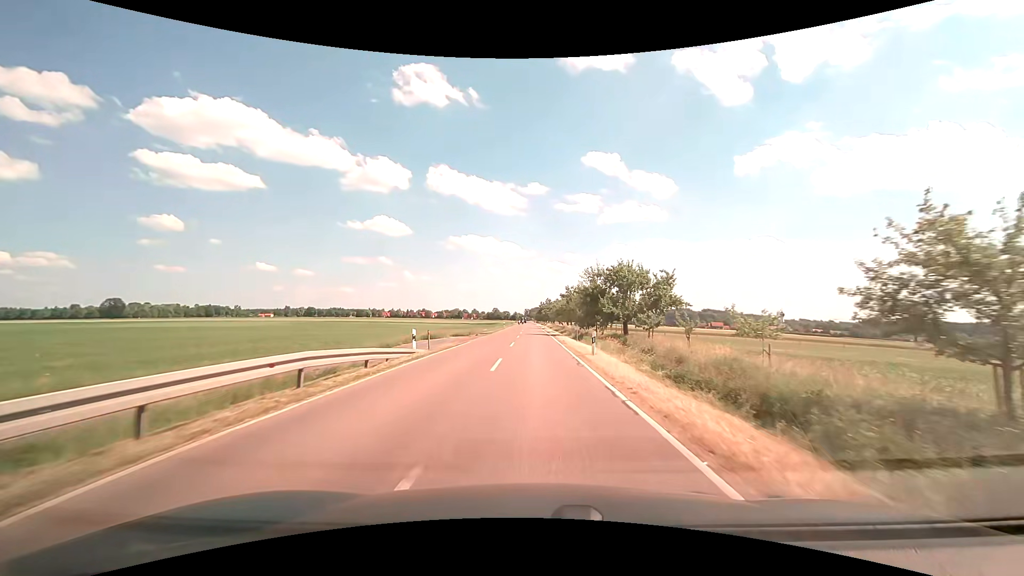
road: tertiary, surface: asphalt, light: Day
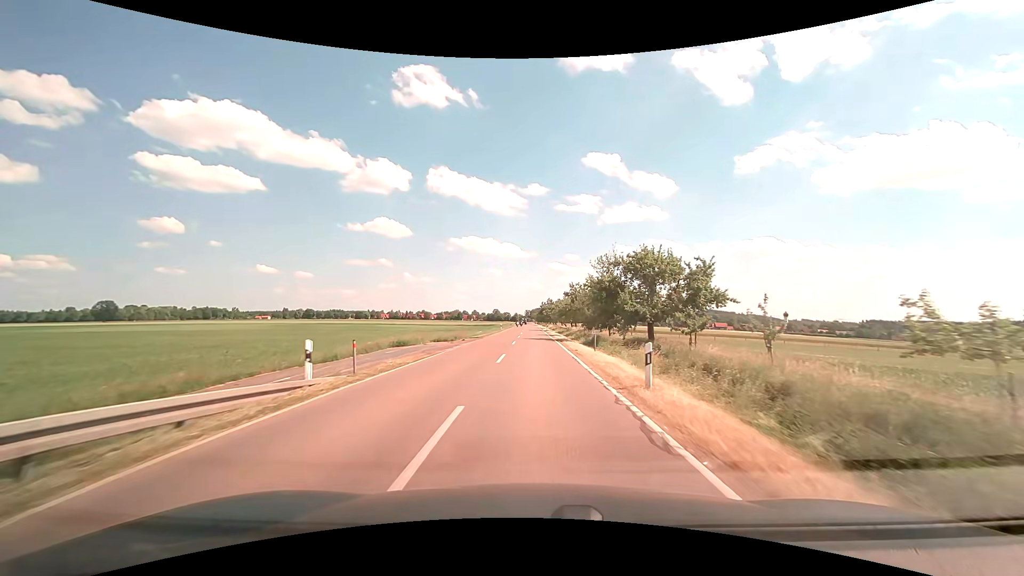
(0.0, +9.4) m; 0°
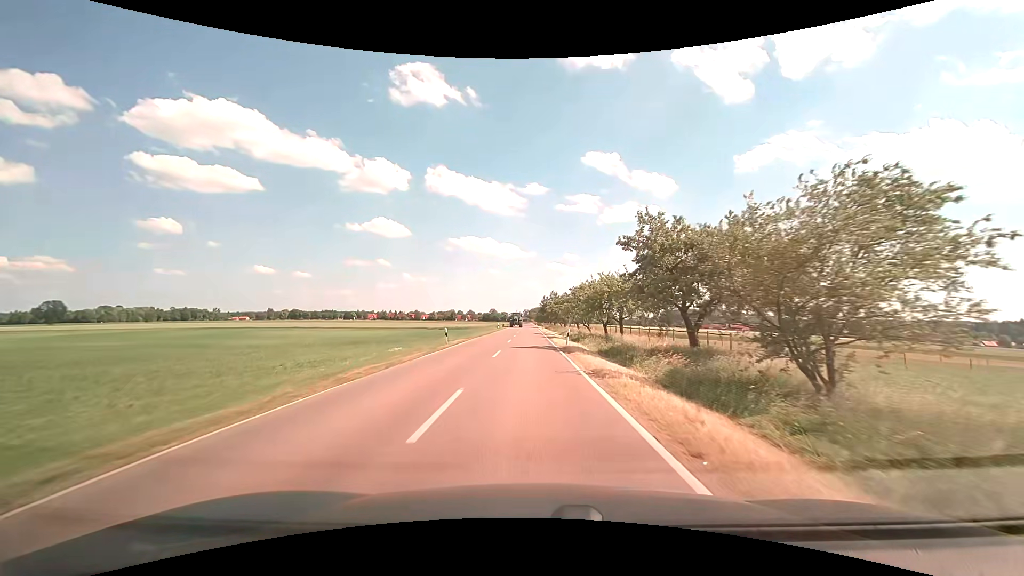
(-0.1, +47.1) m; 0°
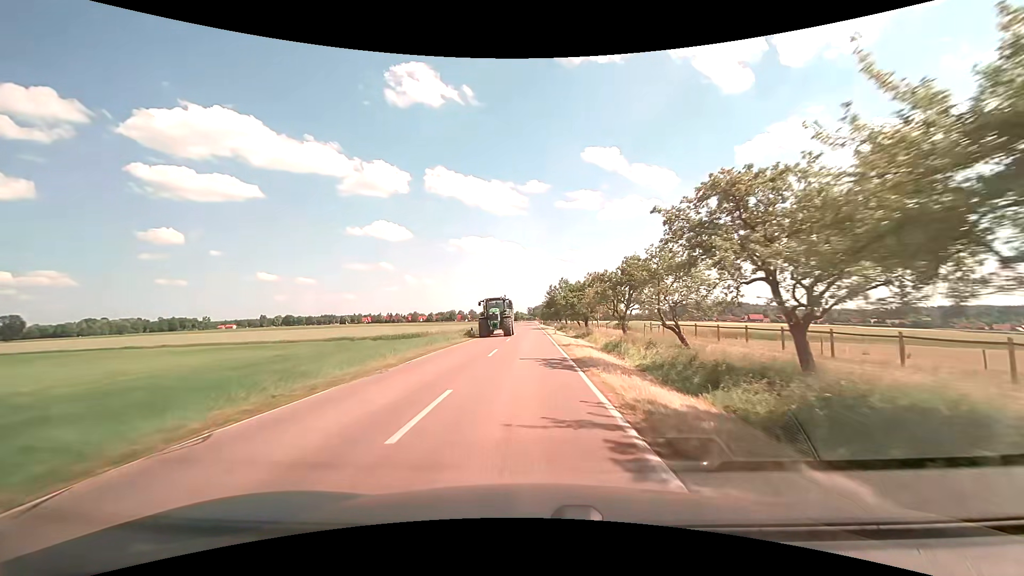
(+0.1, +37.2) m; 0°
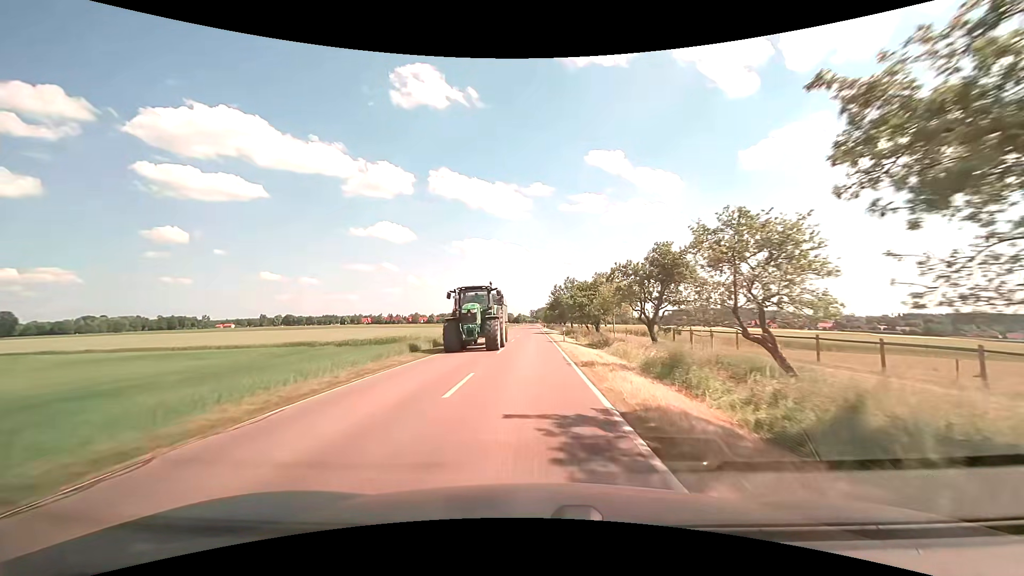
(-0.1, +9.2) m; -1°
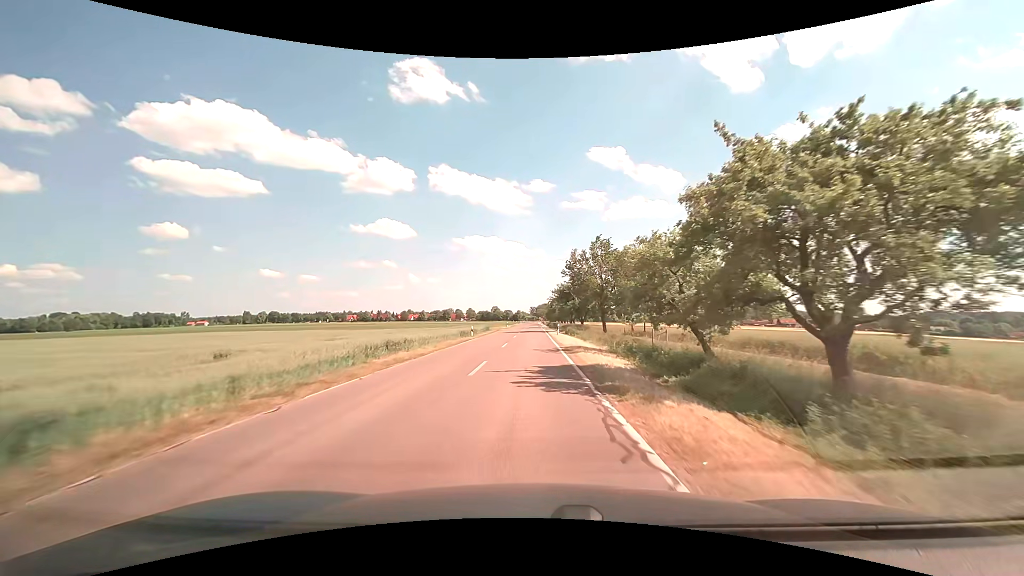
(-0.1, +46.4) m; 0°
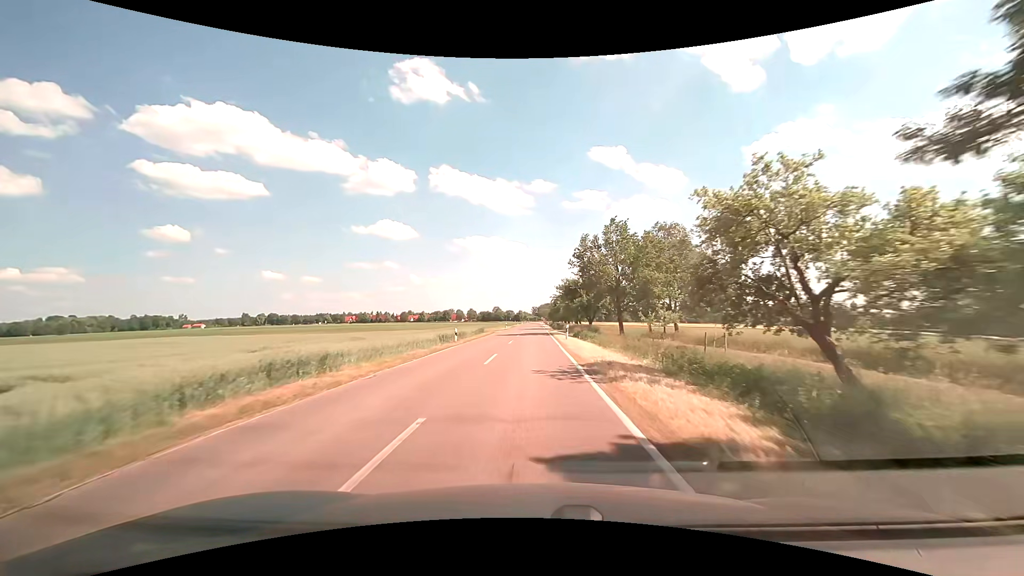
(0.0, +9.3) m; 0°
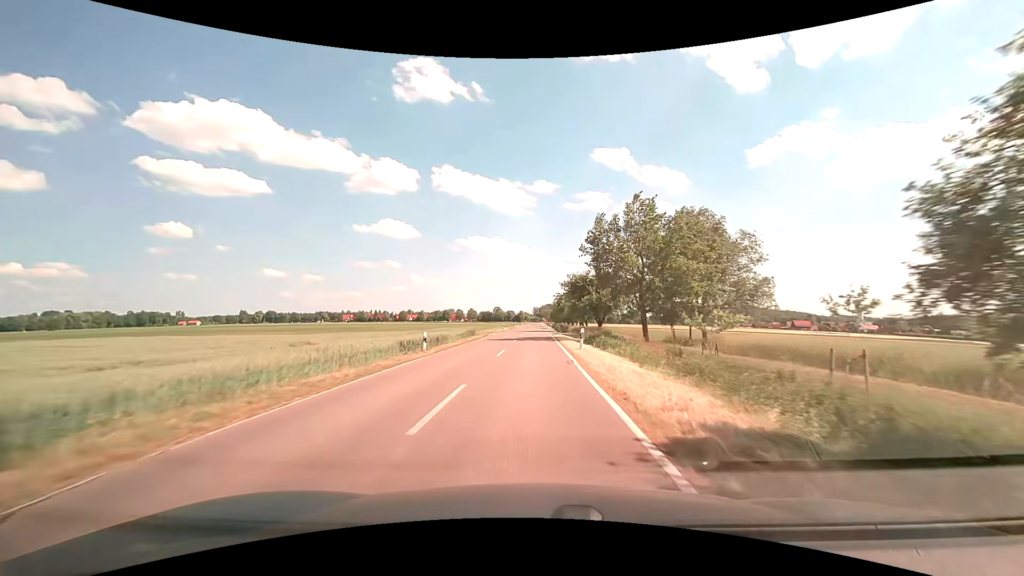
(0.0, +9.1) m; 0°
(0, +10) (0, +20) (0, +30) (0, +40) (0, +50) (0, +60) (0, +70) (0, +80) (0, +90) (0, +100) m
